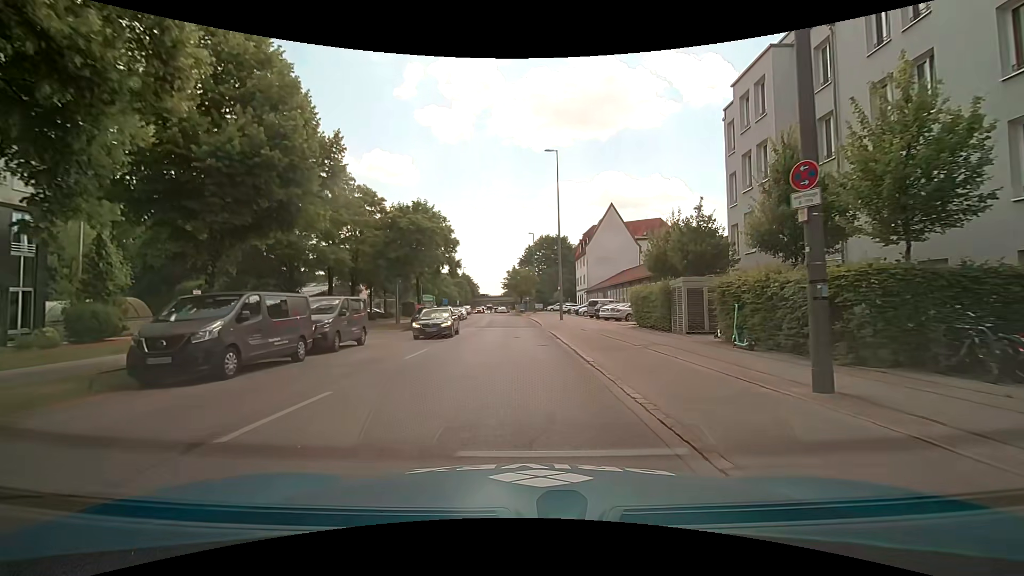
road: secondary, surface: asphalt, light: Day
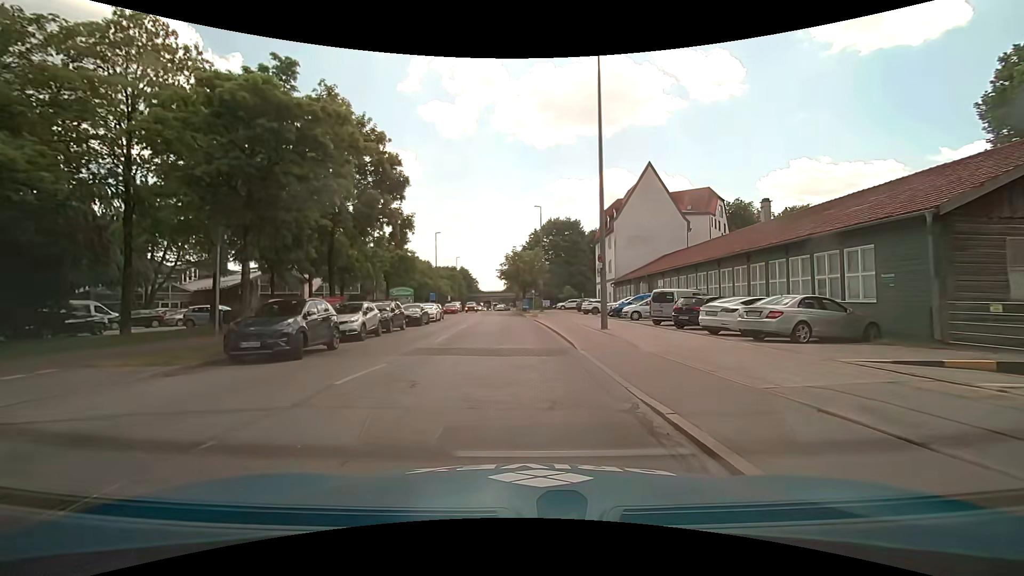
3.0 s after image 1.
(0.0, +22.3) m; 0°
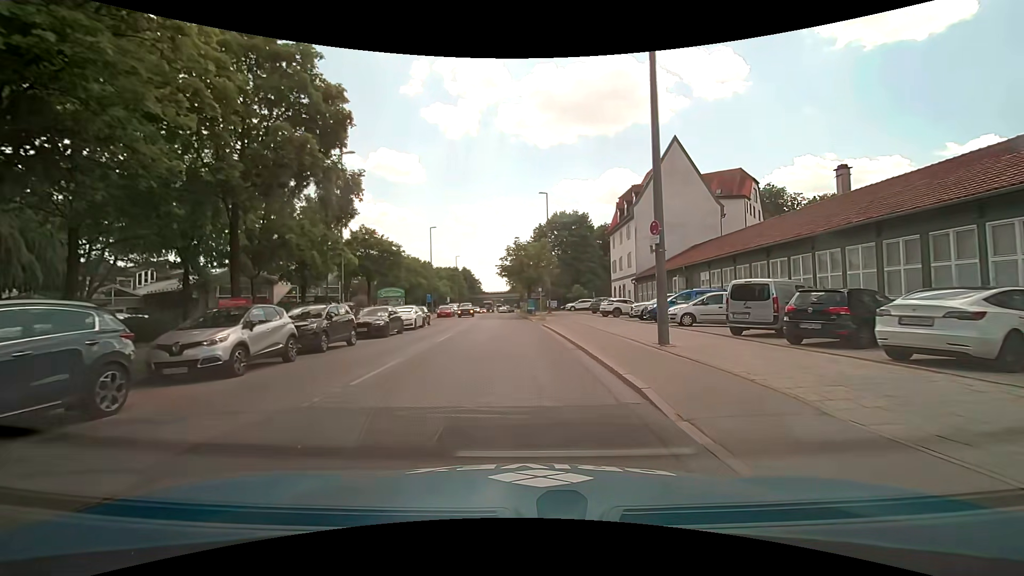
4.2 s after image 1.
(0.0, +8.9) m; 0°
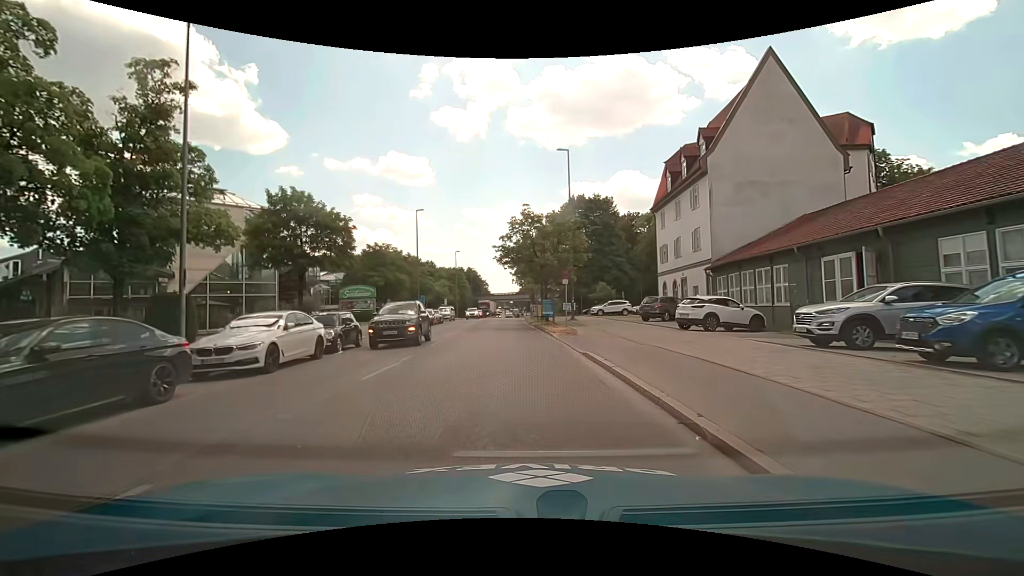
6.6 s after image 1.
(-0.3, +17.8) m; -3°
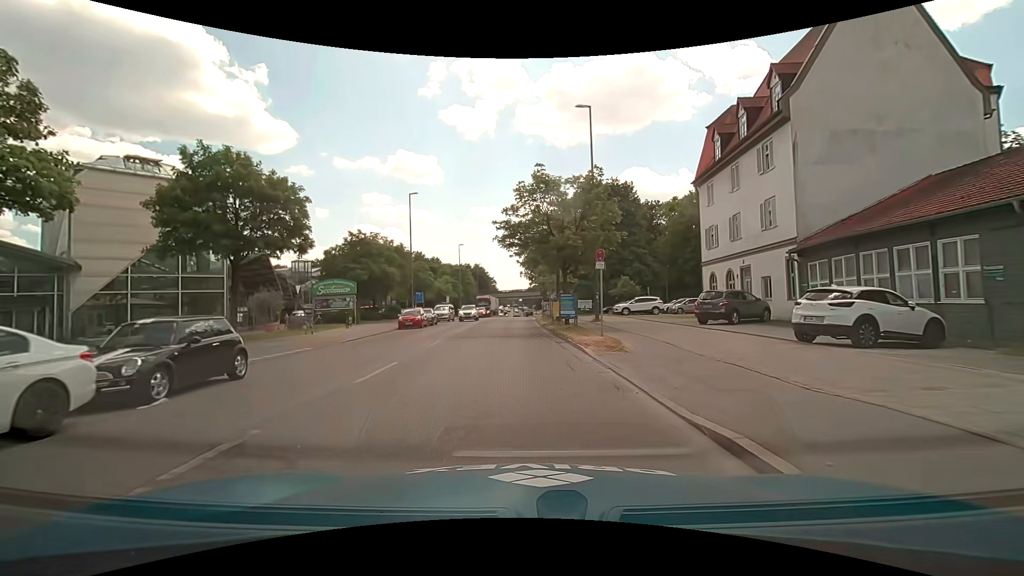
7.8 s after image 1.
(+0.1, +8.9) m; 0°
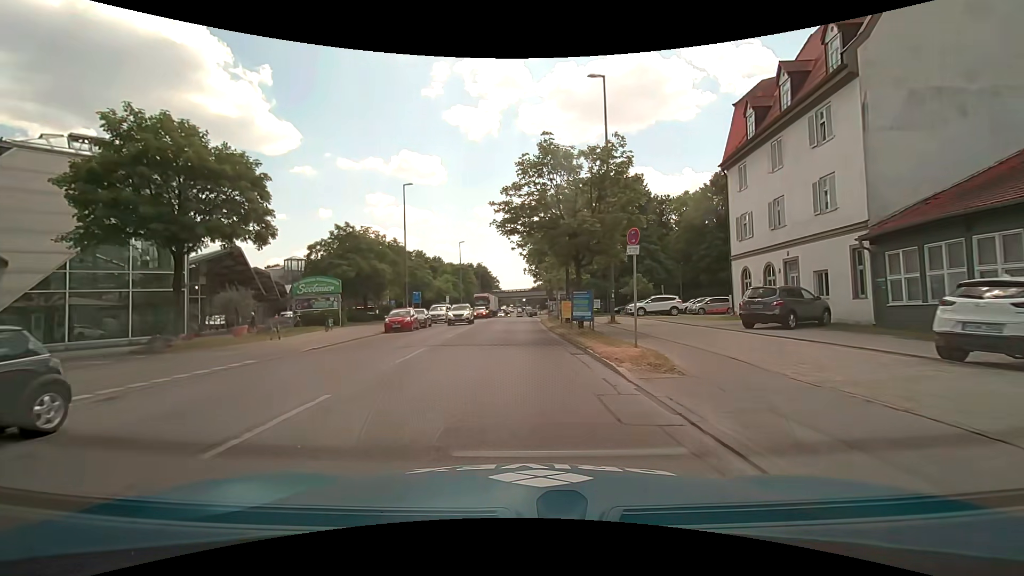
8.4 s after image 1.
(0.0, +4.5) m; 0°
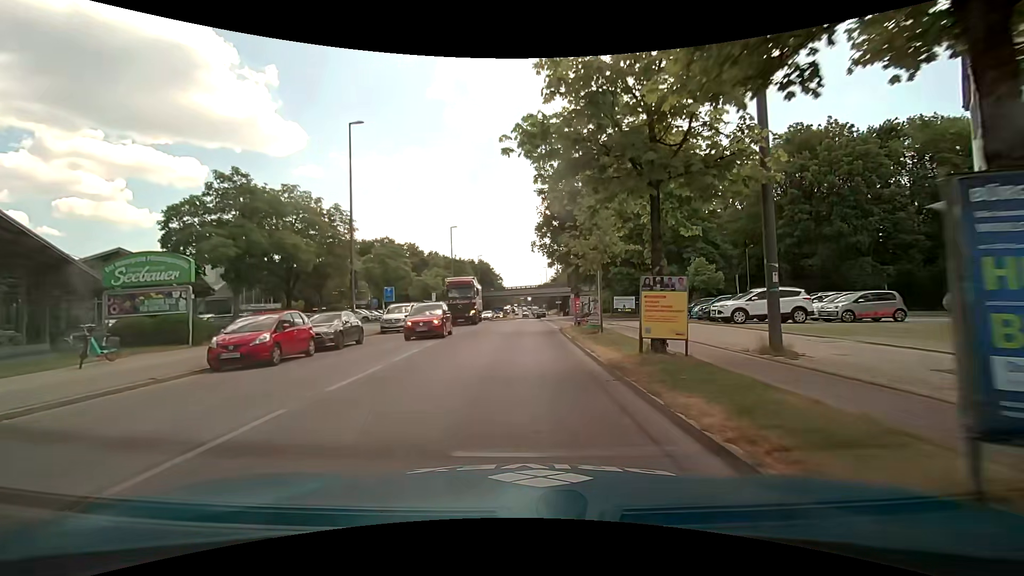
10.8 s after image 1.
(-0.1, +18.0) m; -1°
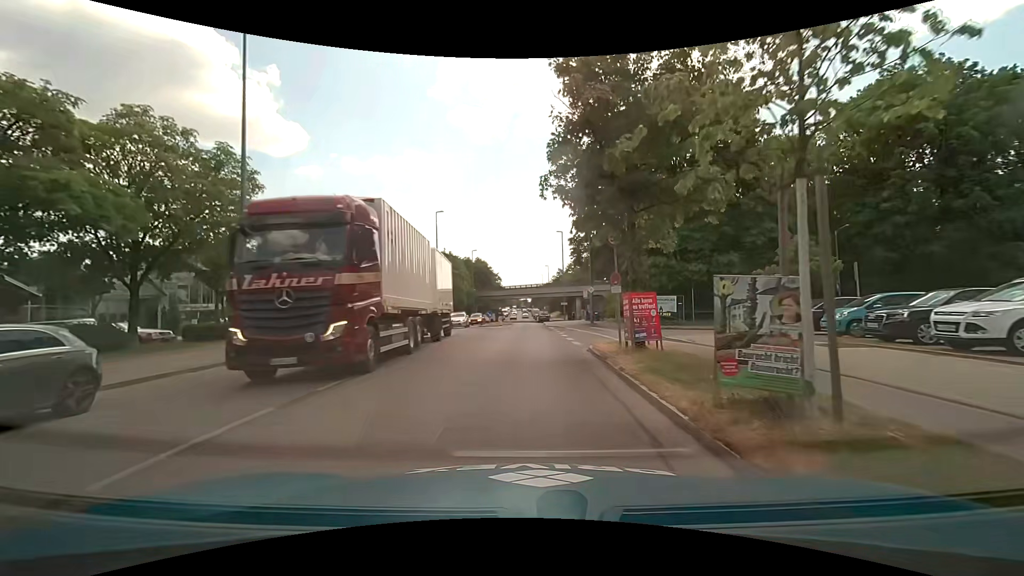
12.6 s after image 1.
(+0.2, +13.5) m; 0°
(0, +10) (0, +20) (0, +30) (0, +40) (+1, +50) (+1, +60) (+1, +70) (0, +80) (0, +90) (0, +100) m
